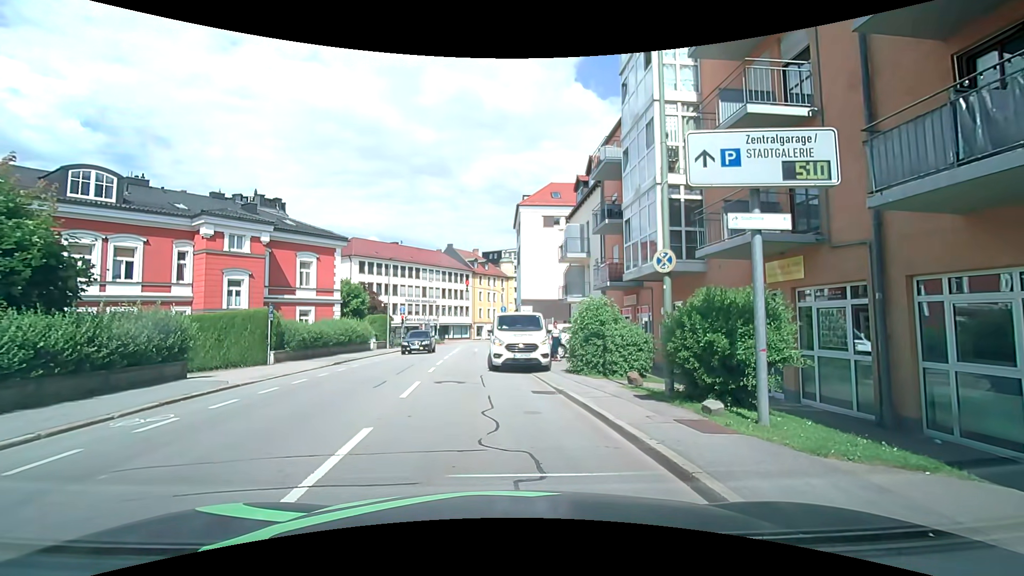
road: tertiary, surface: asphalt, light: Day
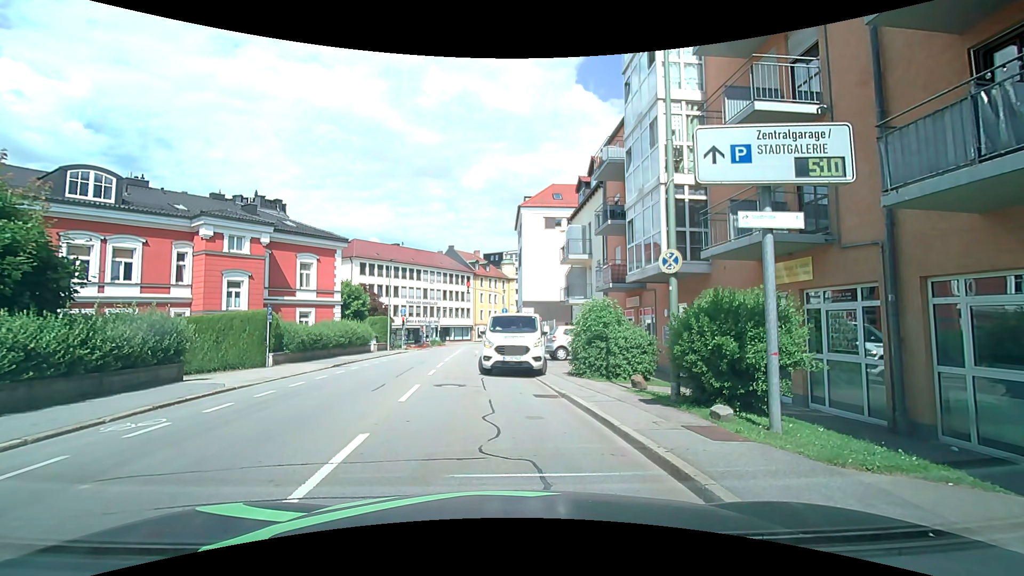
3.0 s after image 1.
(0.0, +0.3) m; 0°
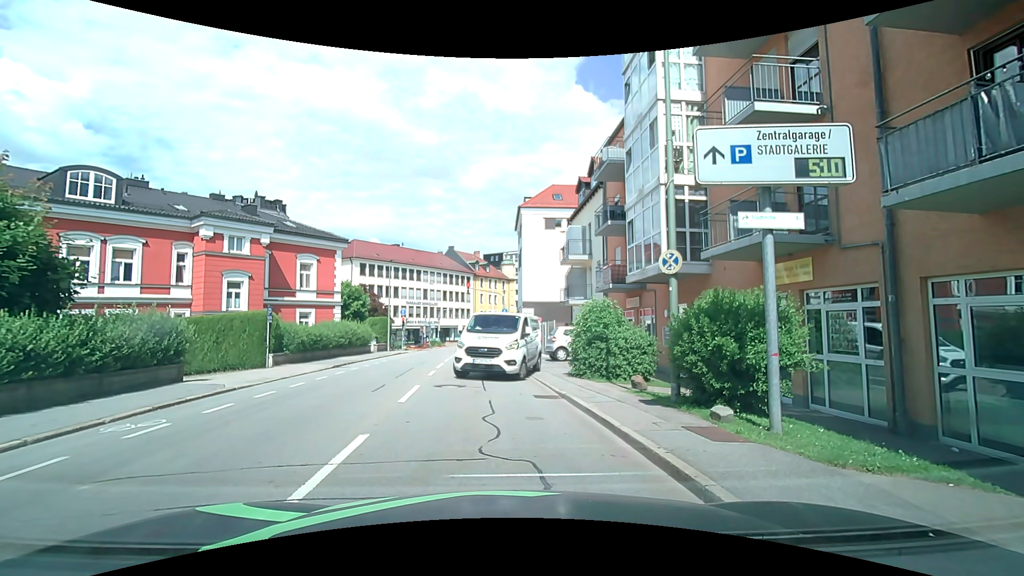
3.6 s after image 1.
(0.0, 0.0) m; 0°
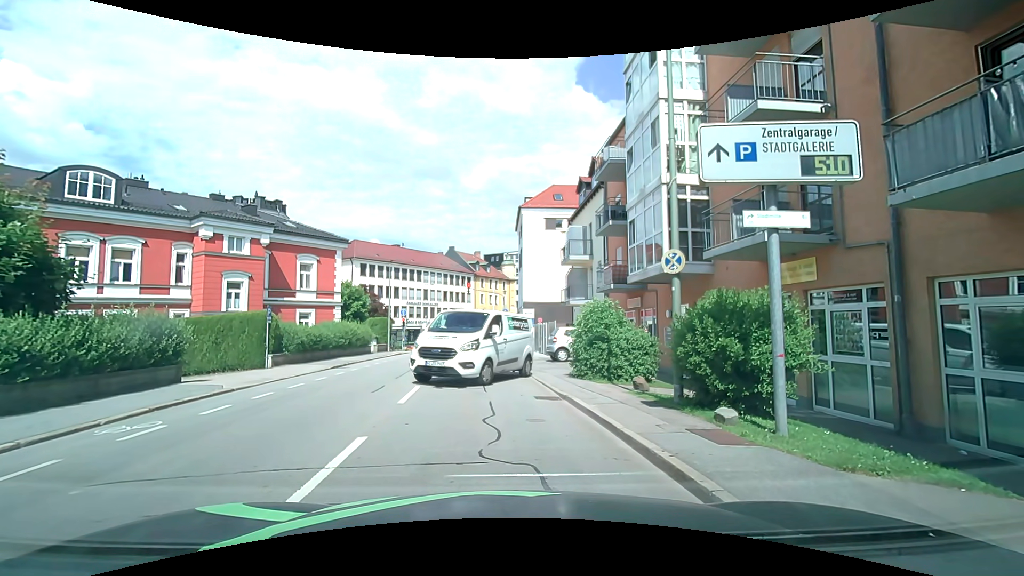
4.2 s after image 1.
(0.0, +0.1) m; 0°
